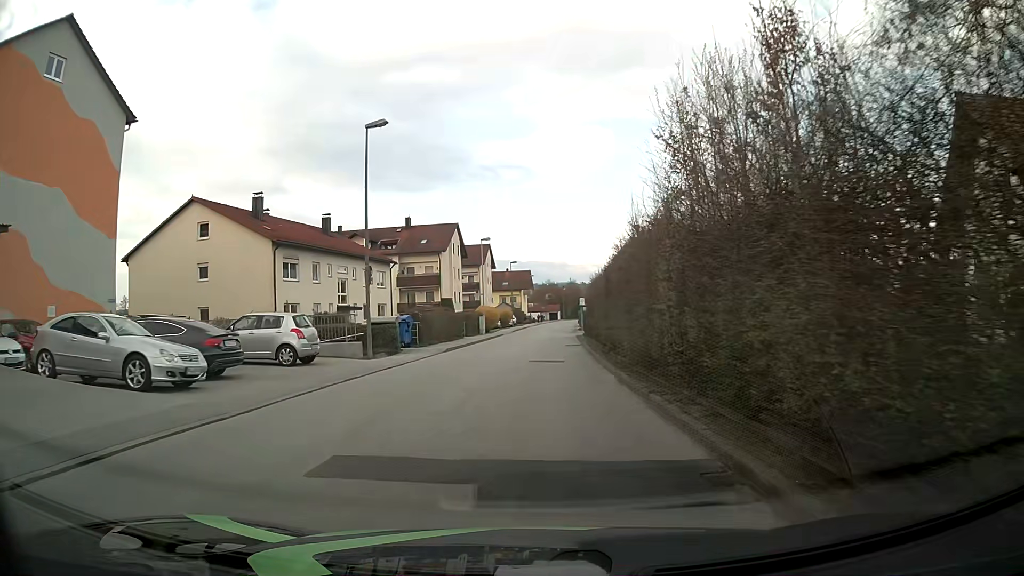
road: unclassified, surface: asphalt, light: Day
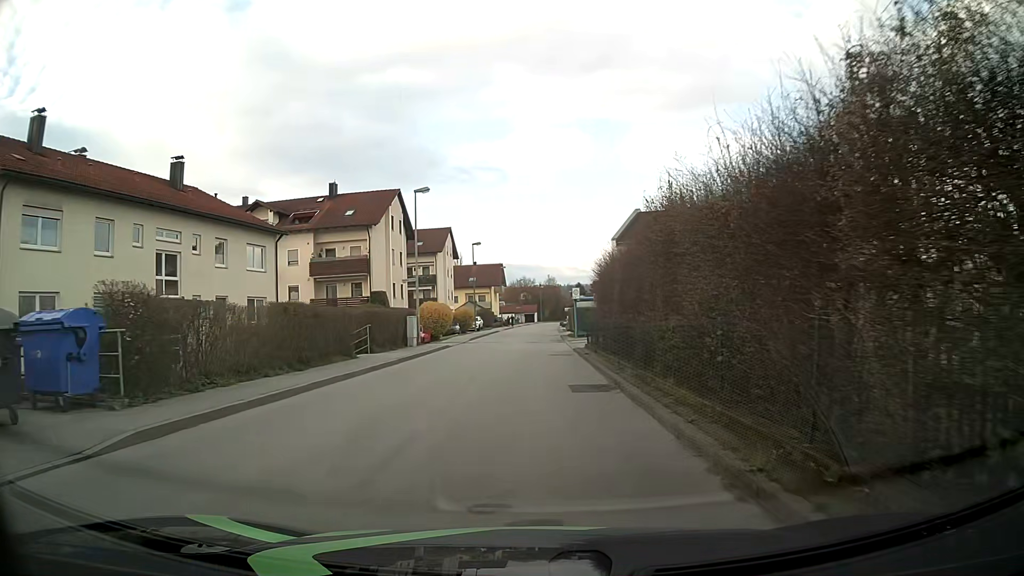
(+0.2, +22.3) m; +1°
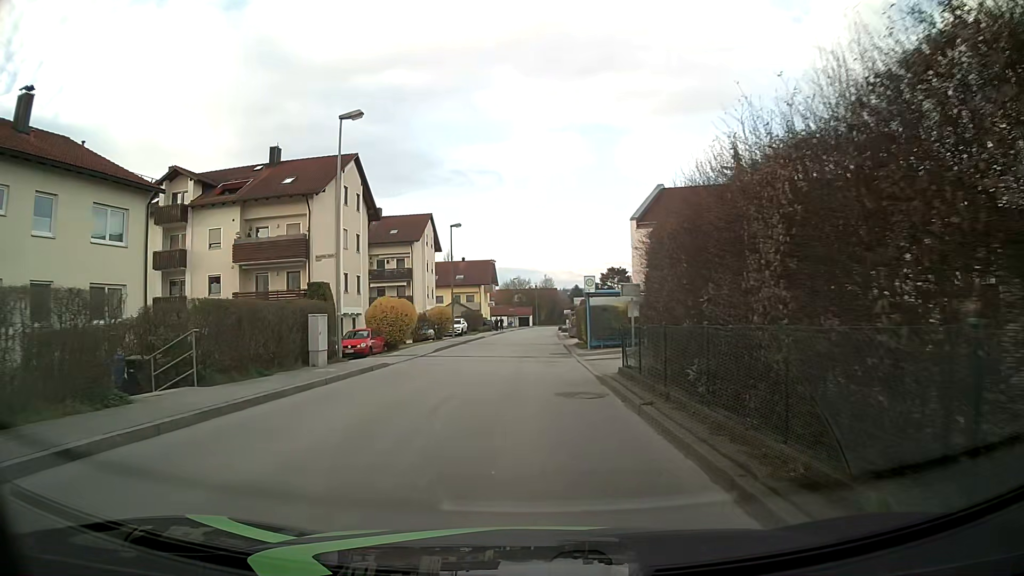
(+0.2, +13.5) m; +1°
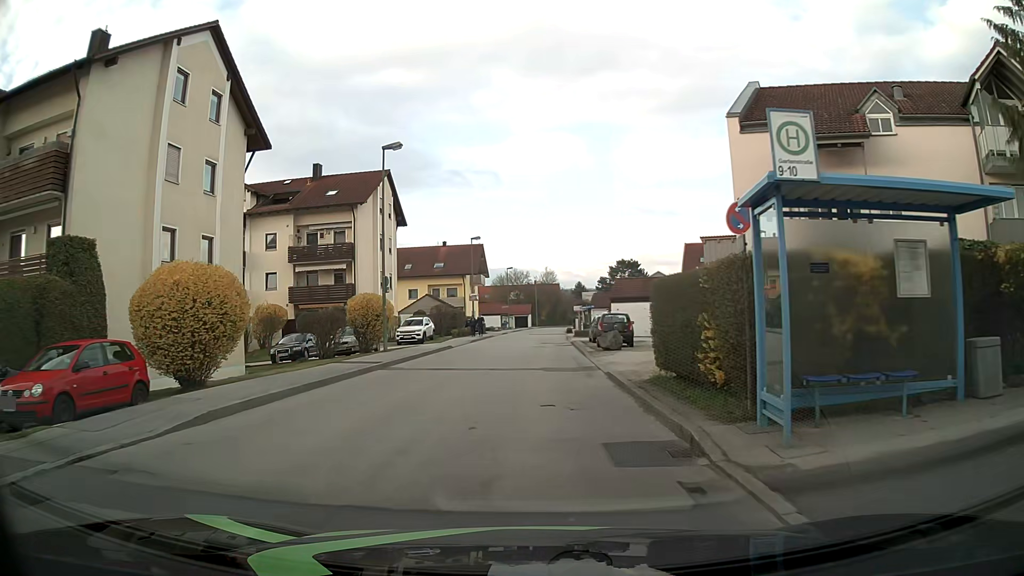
(0.0, +22.3) m; +1°
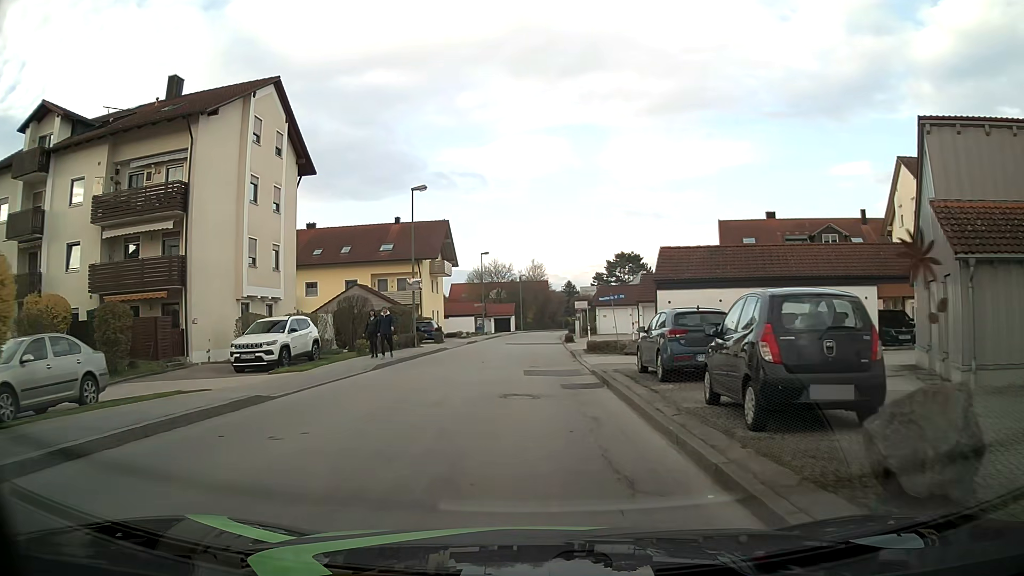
(+0.1, +22.3) m; +1°
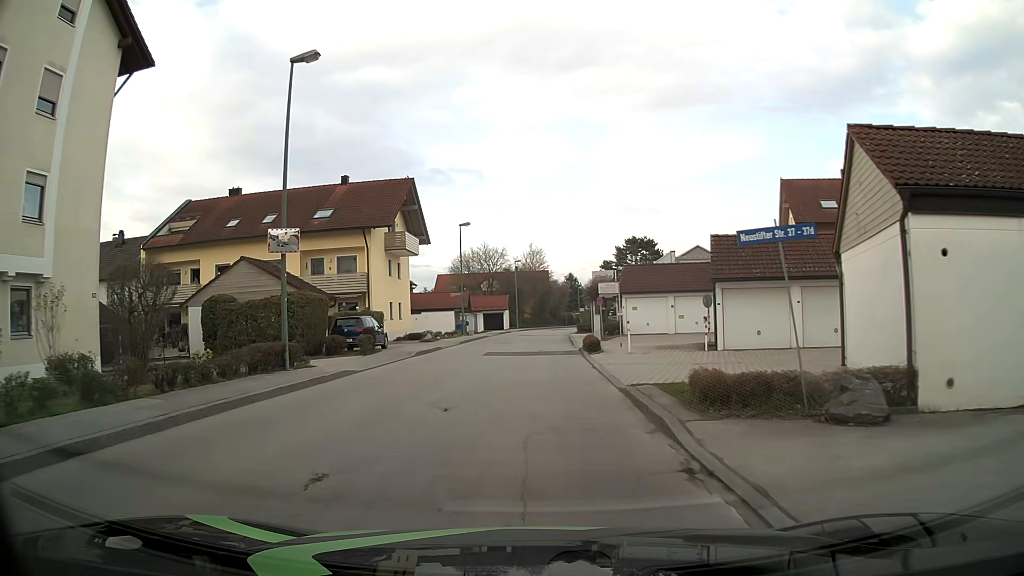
(0.0, +17.8) m; 0°
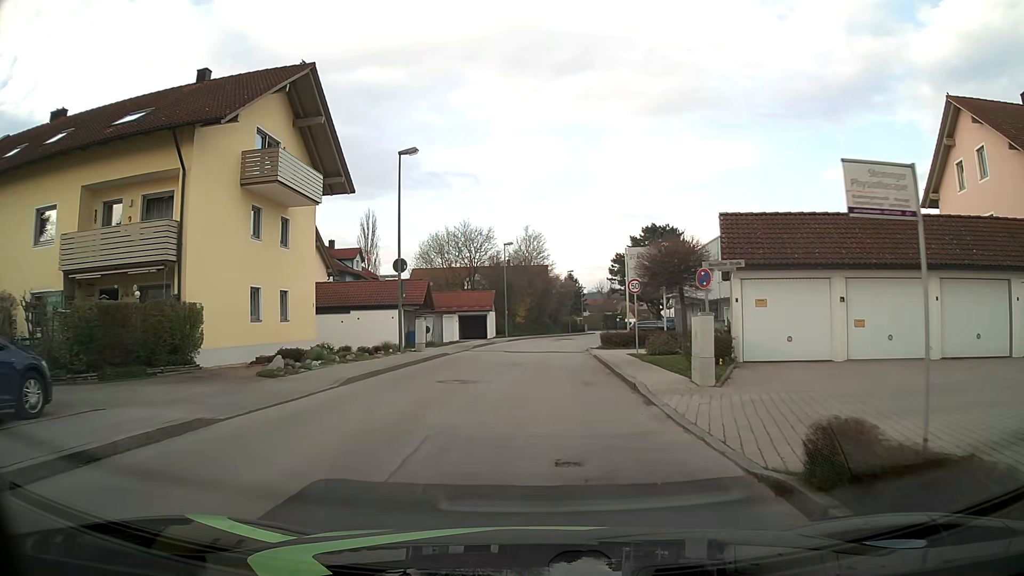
(-0.3, +22.3) m; 0°
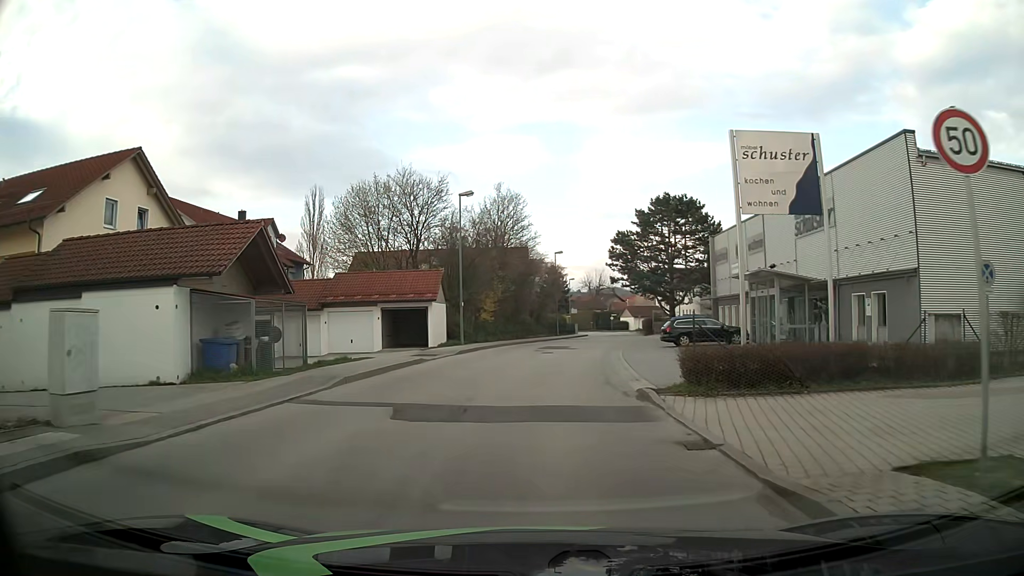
(+0.5, +22.5) m; +2°
(0, +10) (+1, +20) (+1, +30) (+3, +40) (+5, +50) (+7, +60) (+9, +69) (+10, +79) (+11, +89) (+12, +99) m
